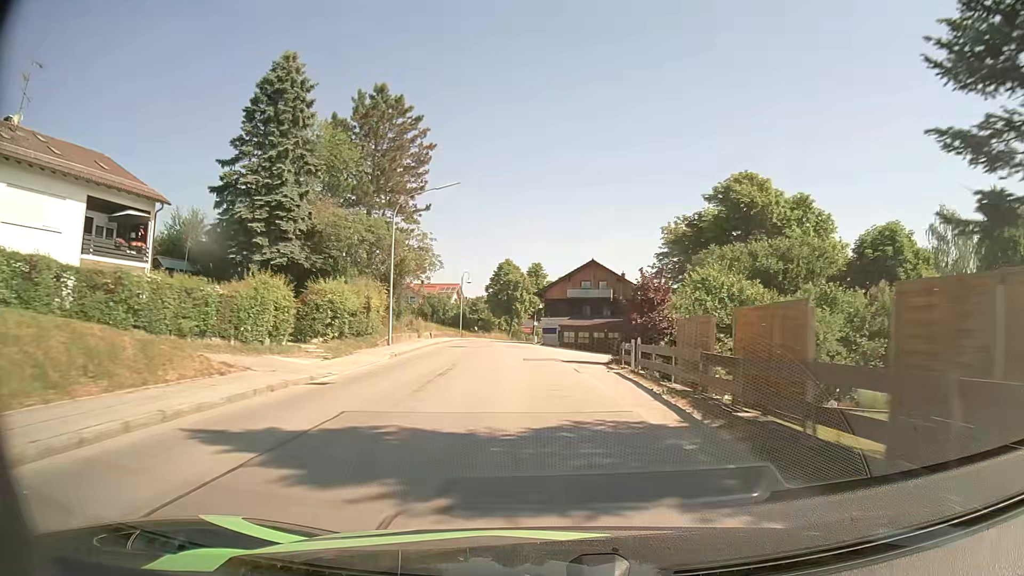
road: secondary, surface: asphalt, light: Day
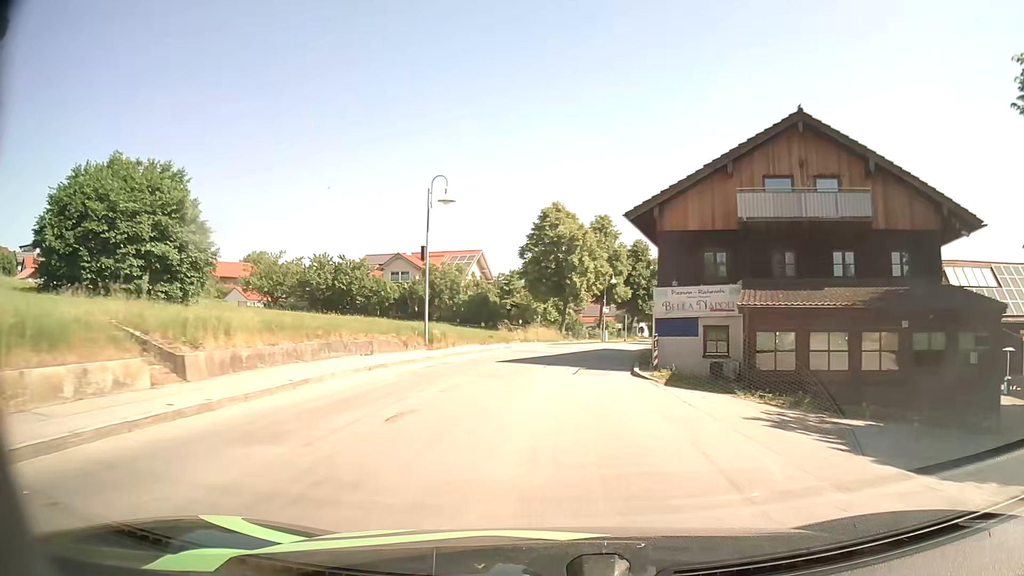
(-2.1, +45.1) m; -5°
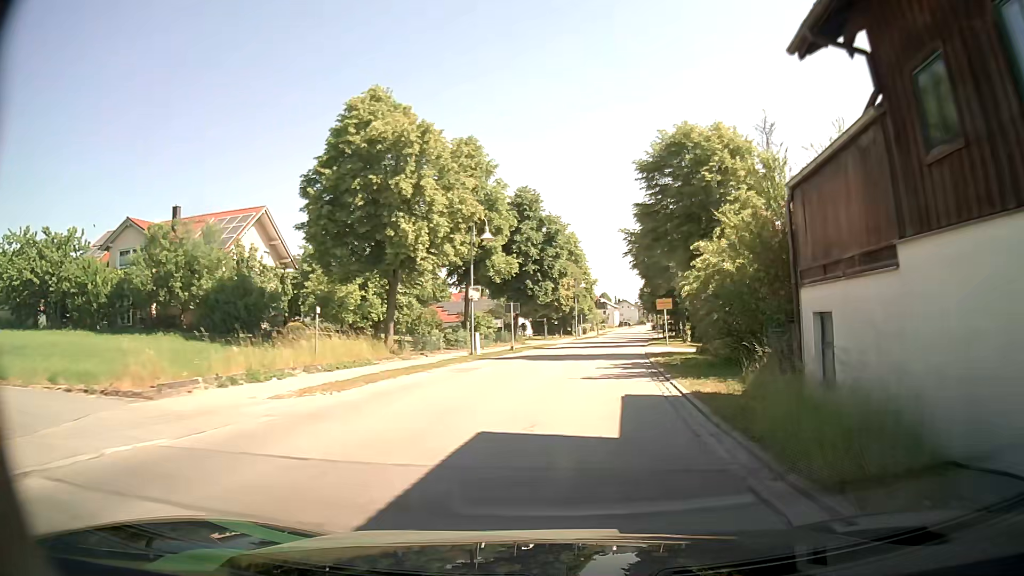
(+2.7, +32.6) m; +11°
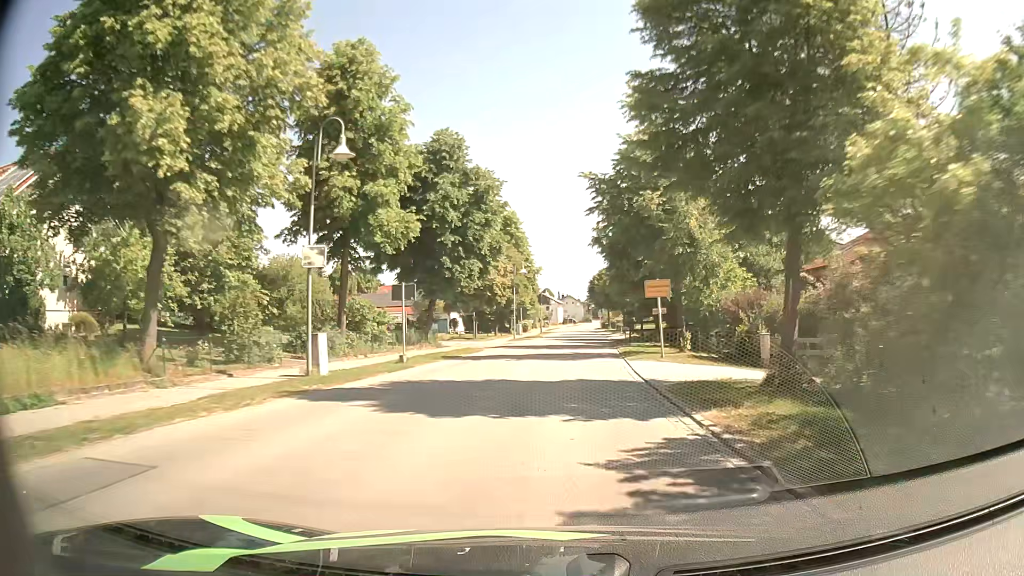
(+0.8, +16.5) m; +5°
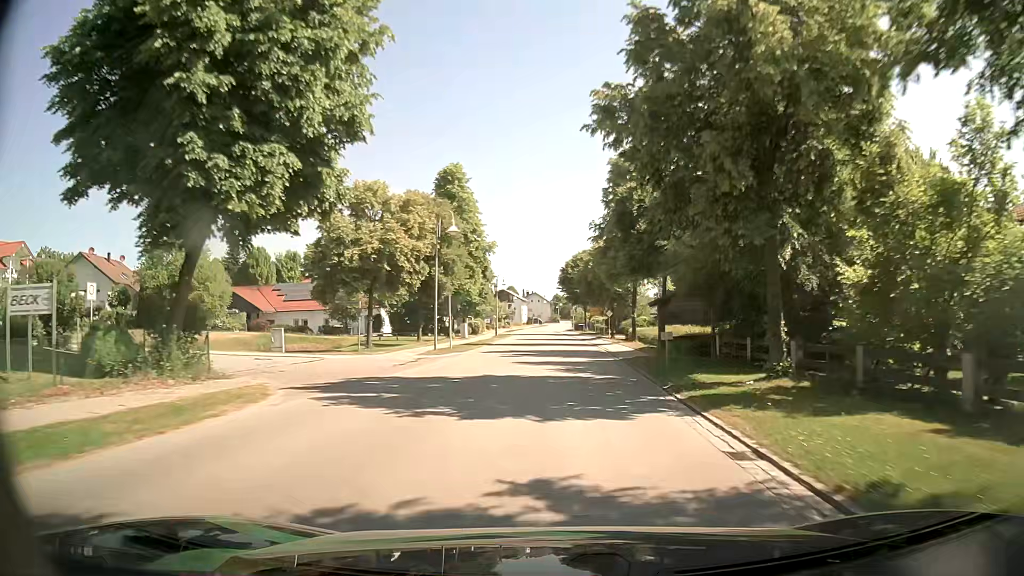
(+0.8, +26.1) m; +3°
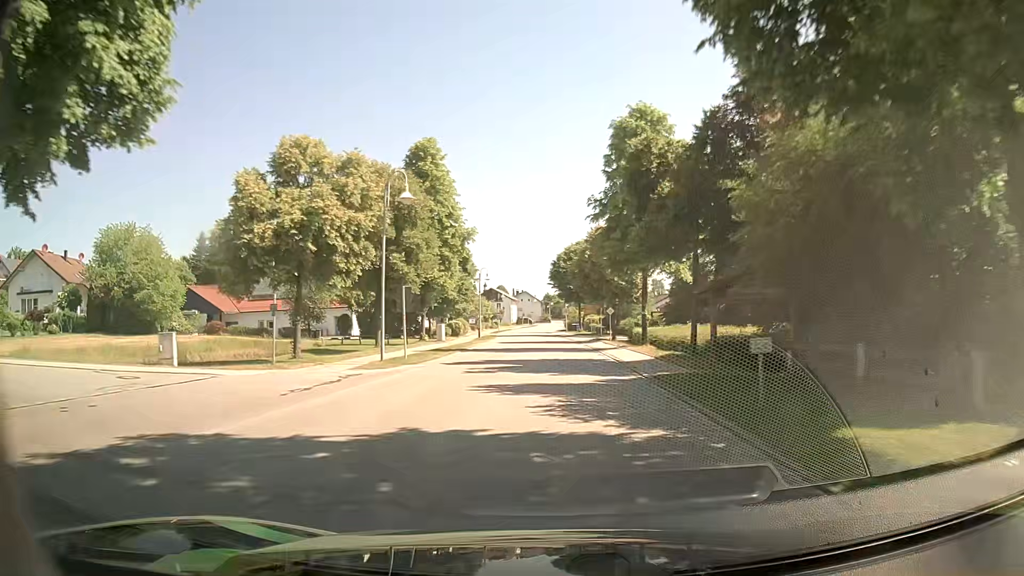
(0.0, +9.1) m; +1°
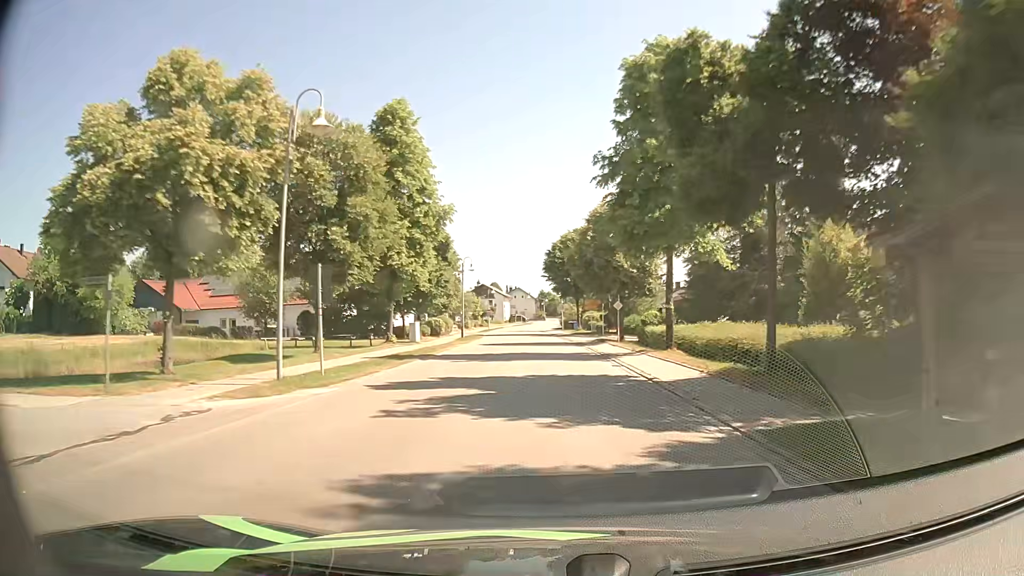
(0.0, +9.2) m; 0°
(0, +10) (0, +20) (0, +30) (0, +40) (0, +50) (-1, +60) (-1, +70) (-2, +80) (-2, +90) (-2, +100) m
